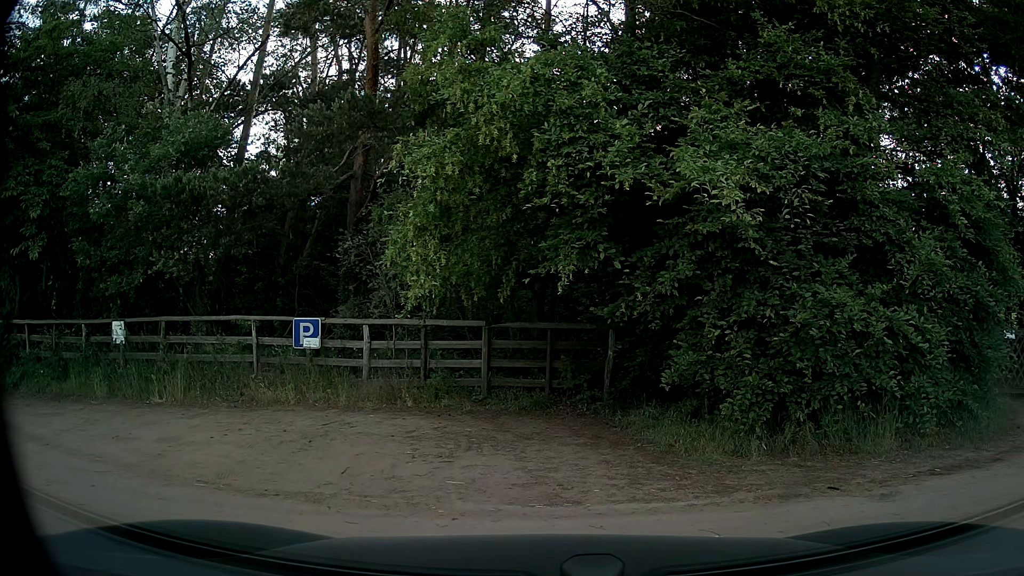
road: secondary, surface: asphalt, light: Day
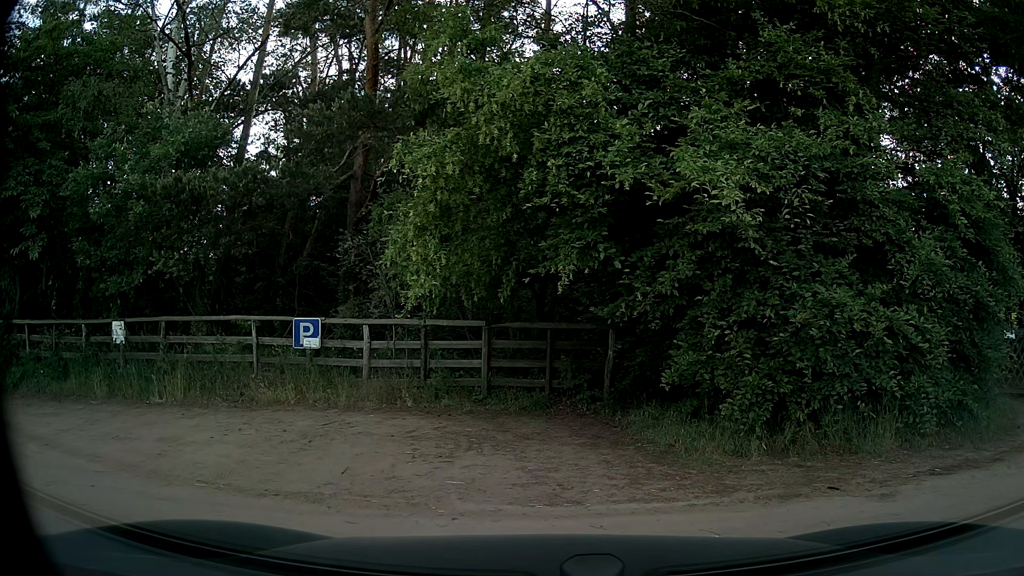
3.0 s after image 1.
(0.0, 0.0) m; 0°
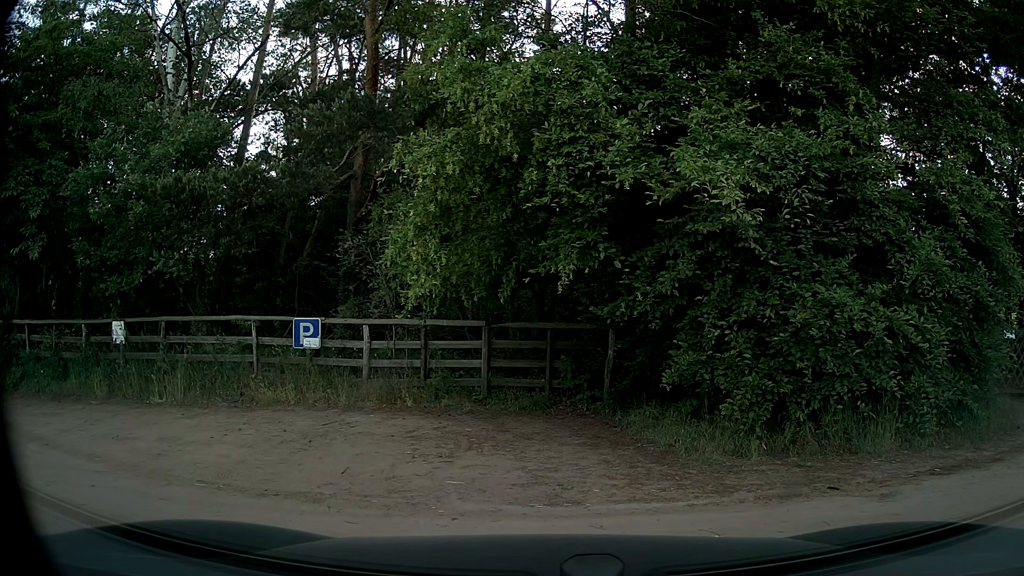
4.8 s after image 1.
(0.0, 0.0) m; 0°
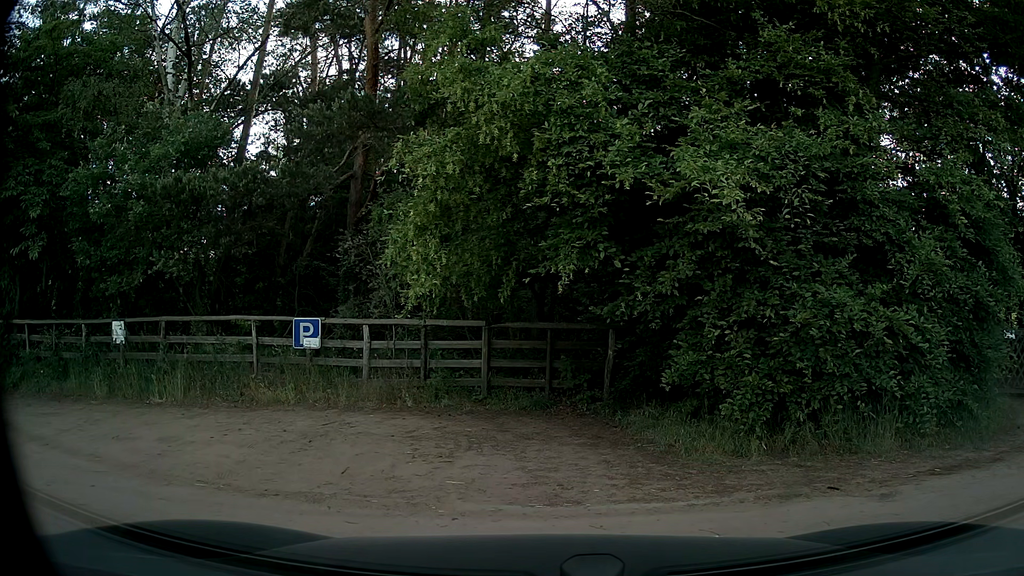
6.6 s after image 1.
(0.0, 0.0) m; 0°
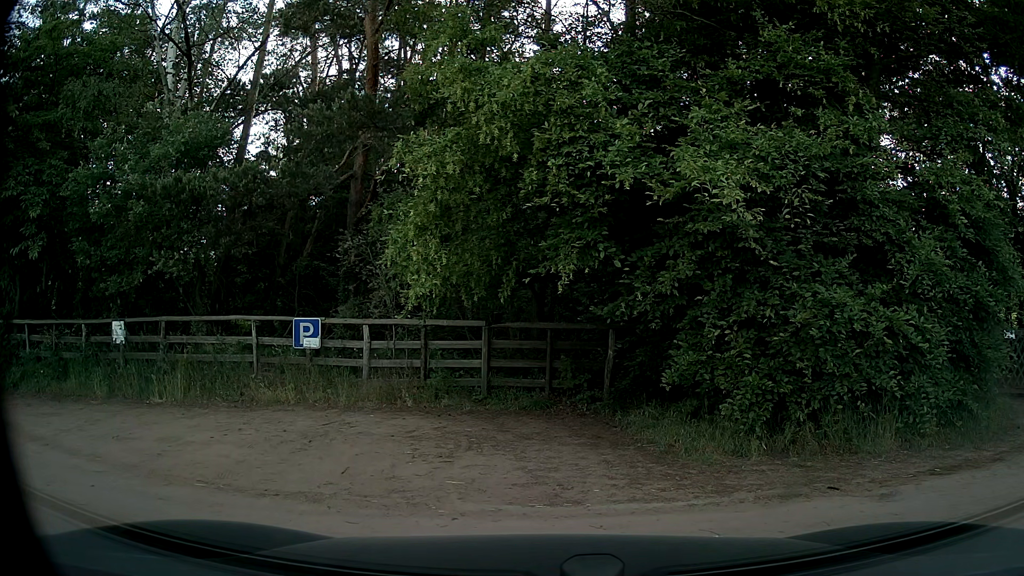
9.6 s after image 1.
(0.0, 0.0) m; 0°
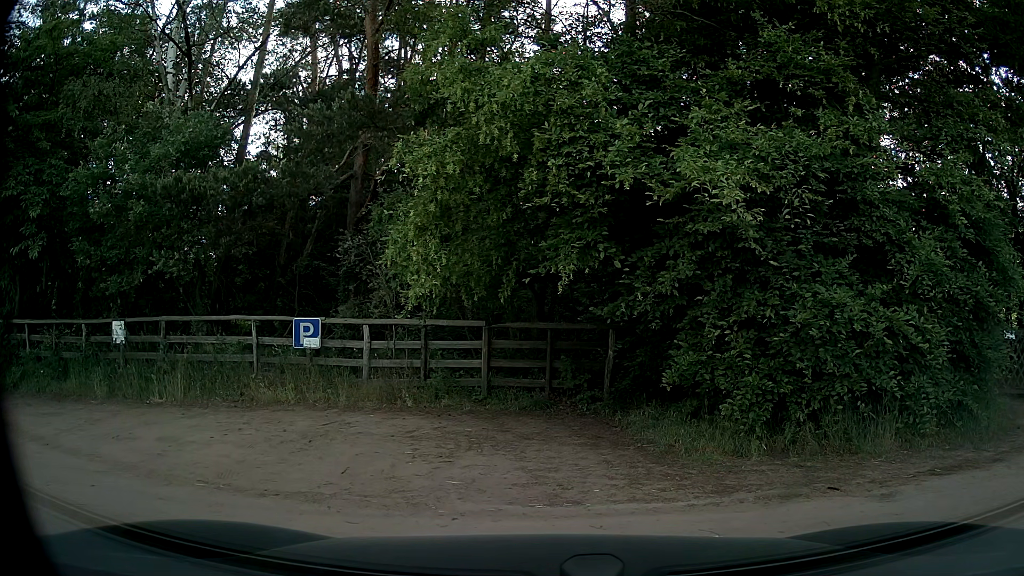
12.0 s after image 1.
(0.0, 0.0) m; 0°
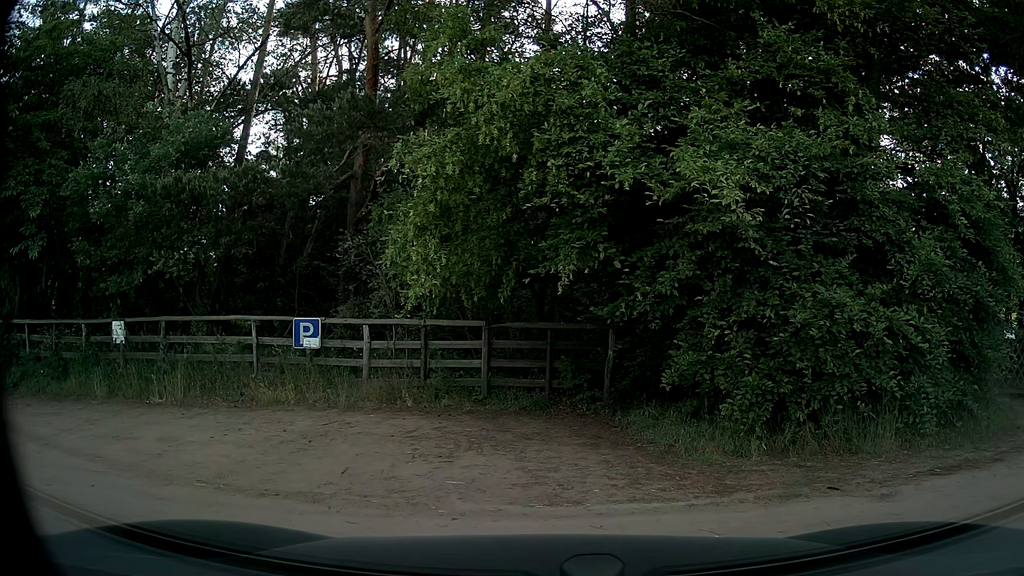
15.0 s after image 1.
(0.0, 0.0) m; 0°
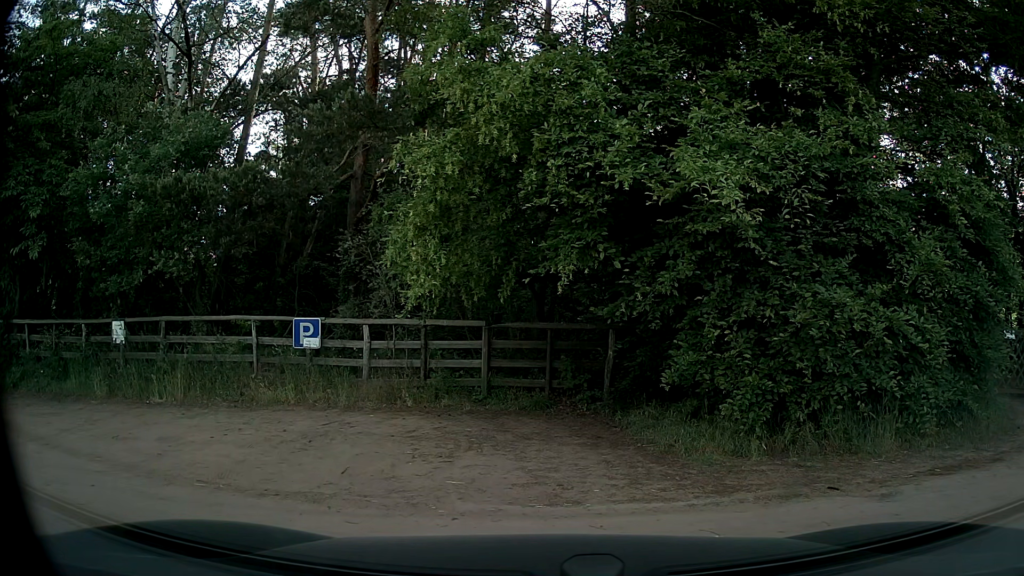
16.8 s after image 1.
(0.0, 0.0) m; 0°
